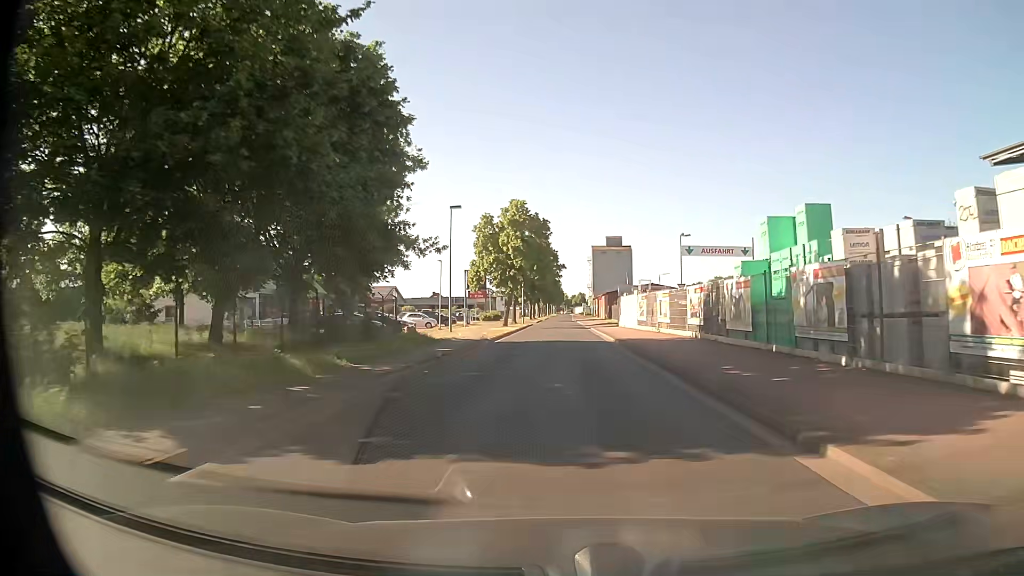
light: Day
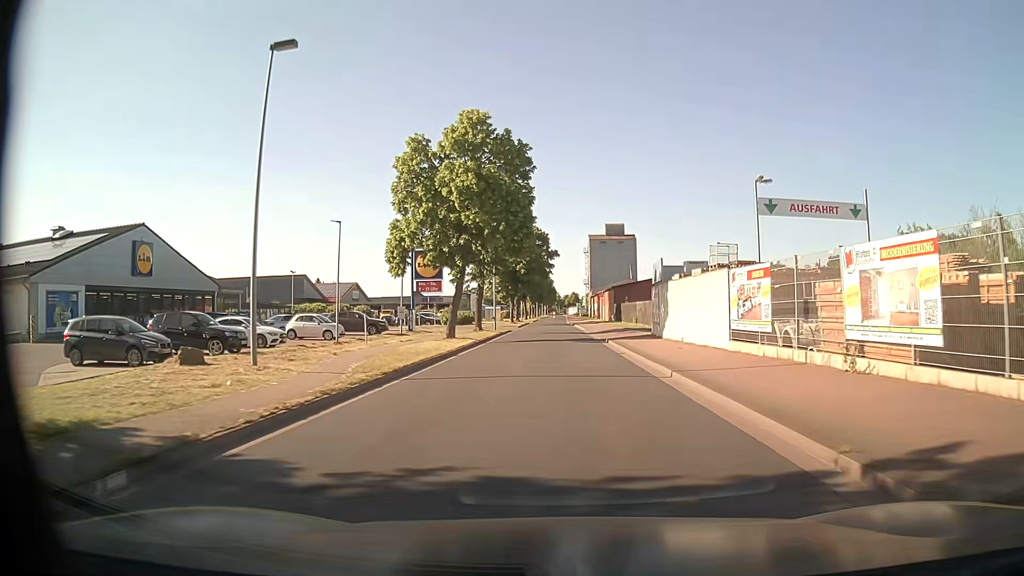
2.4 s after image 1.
(+0.1, +27.4) m; +1°
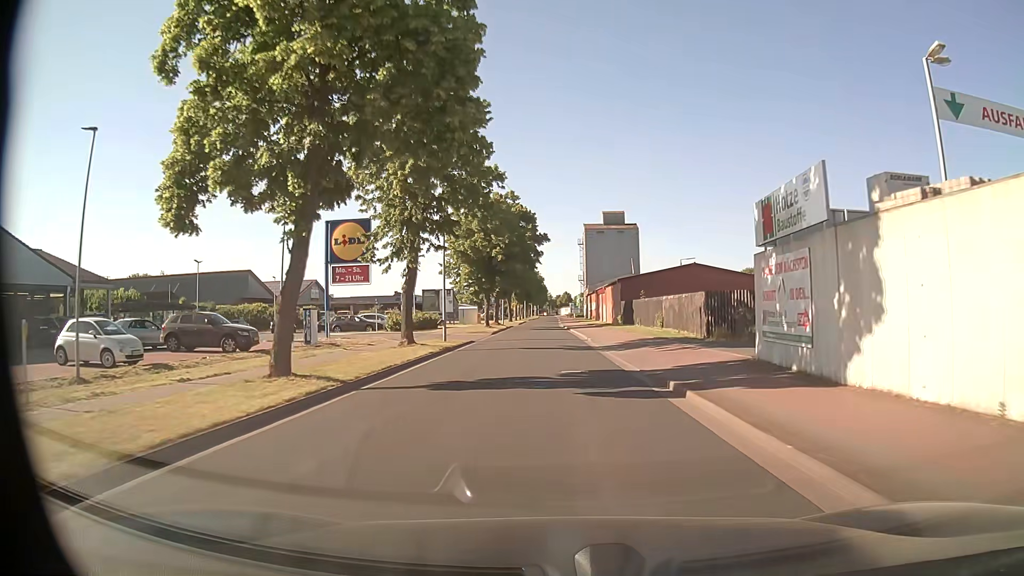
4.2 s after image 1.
(+0.1, +20.3) m; +1°
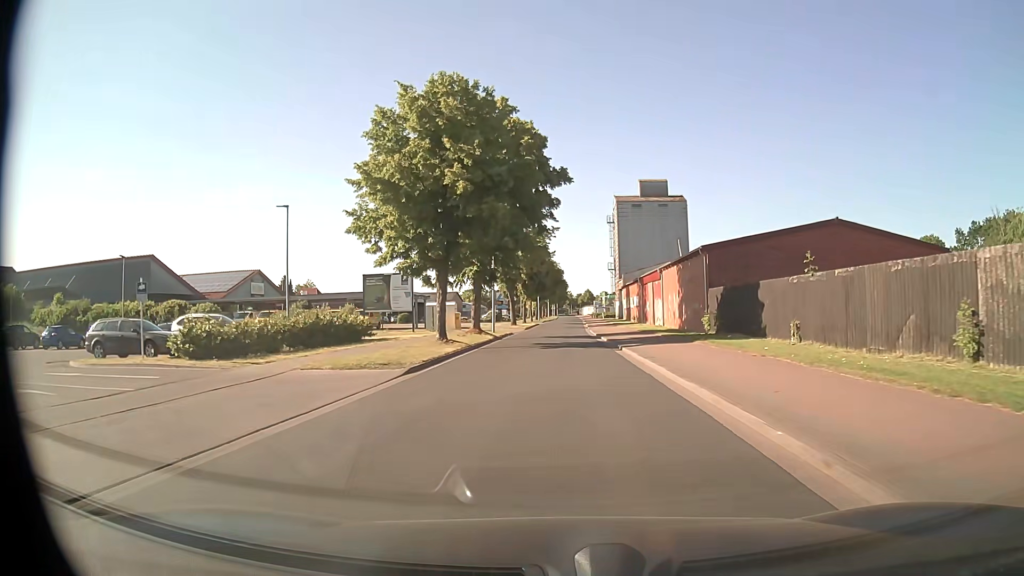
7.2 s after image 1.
(-0.5, +32.6) m; -2°
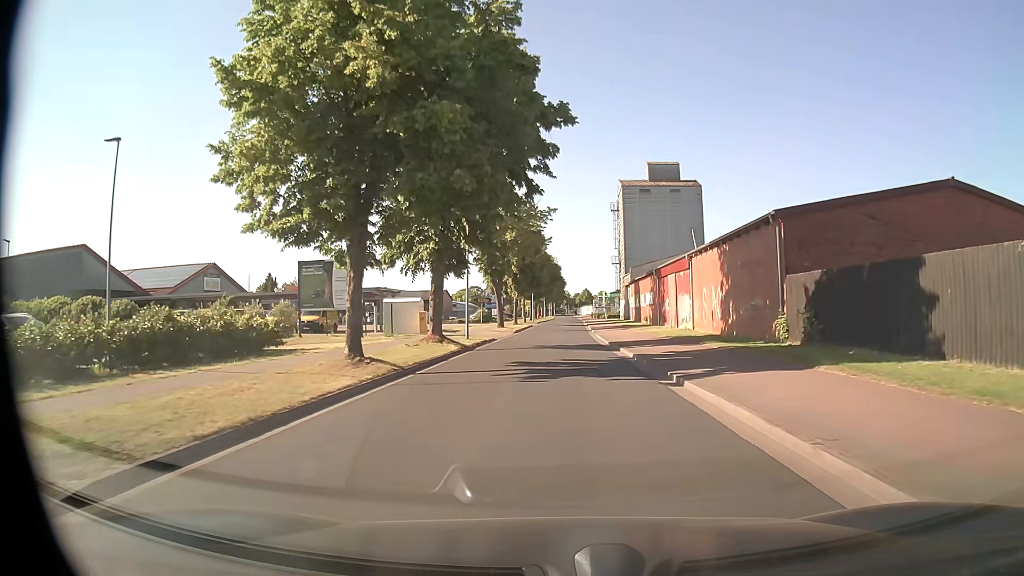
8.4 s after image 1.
(-0.1, +12.7) m; 0°
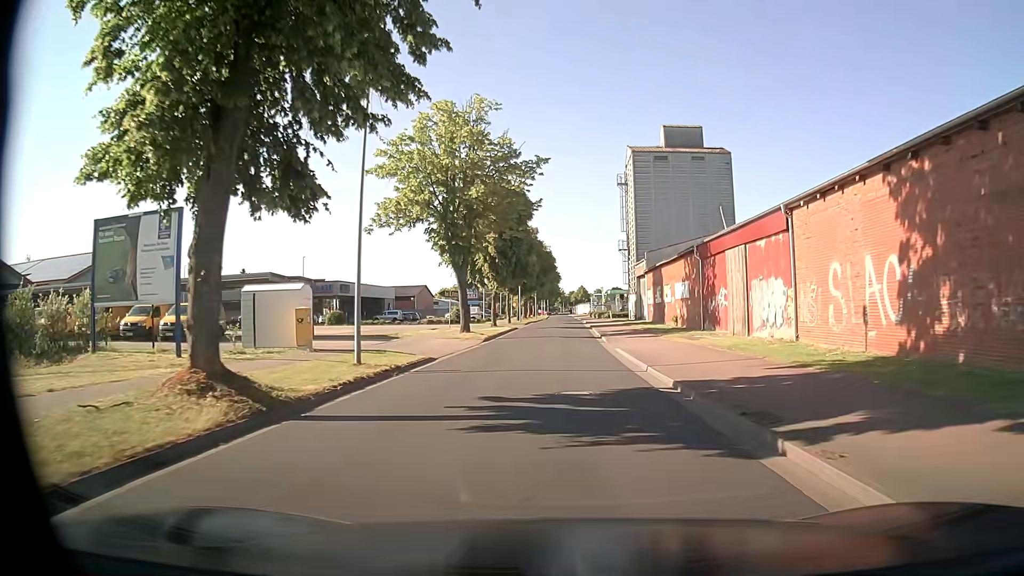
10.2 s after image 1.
(0.0, +18.7) m; 0°
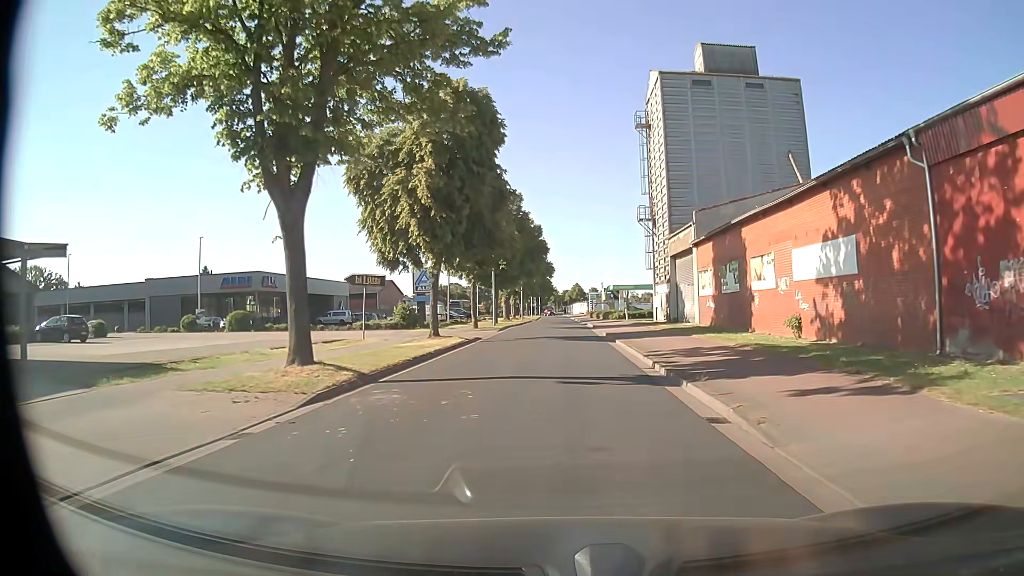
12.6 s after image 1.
(0.0, +24.1) m; +1°
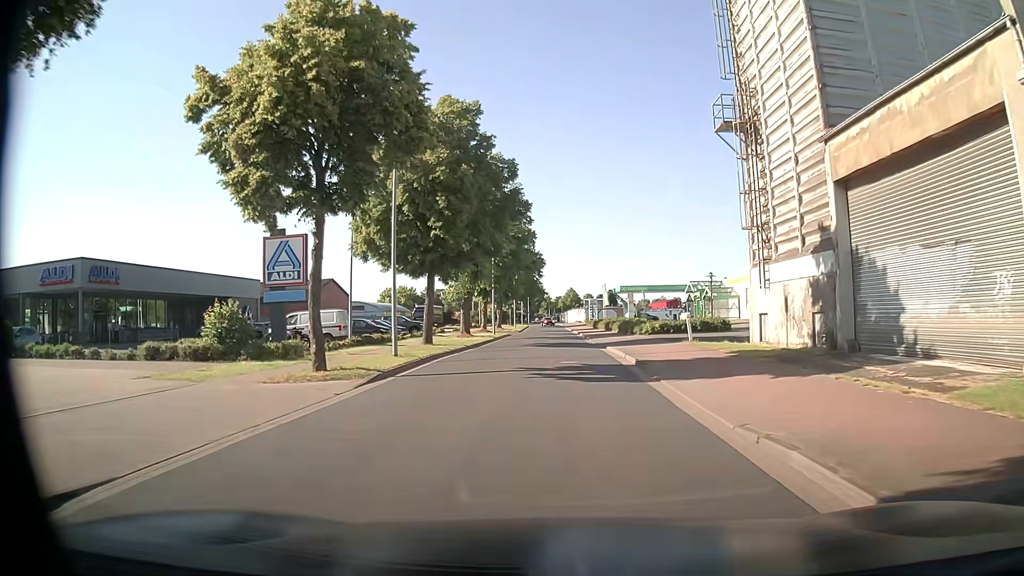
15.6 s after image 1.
(+0.2, +28.8) m; 0°
